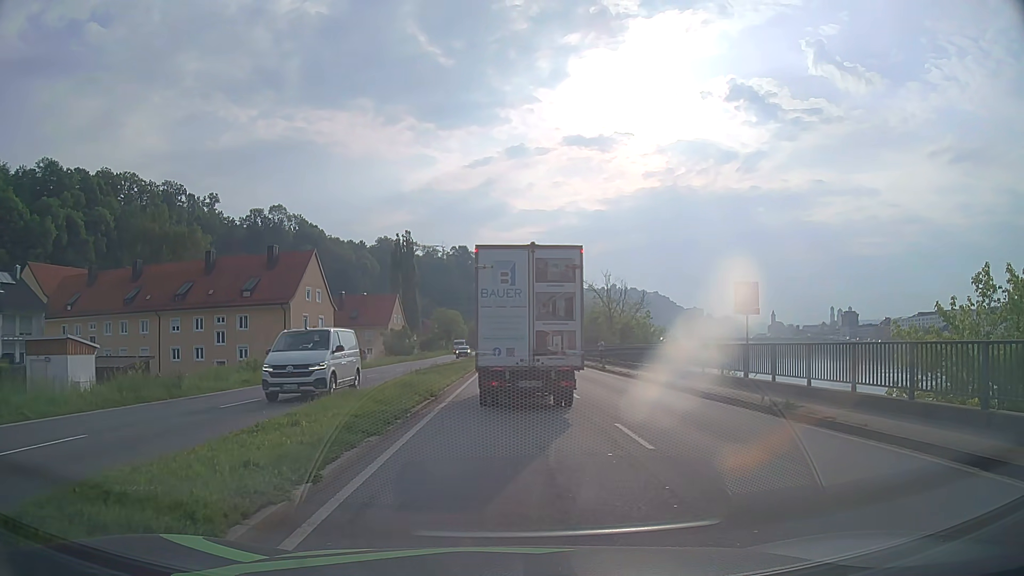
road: primary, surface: asphalt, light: Day
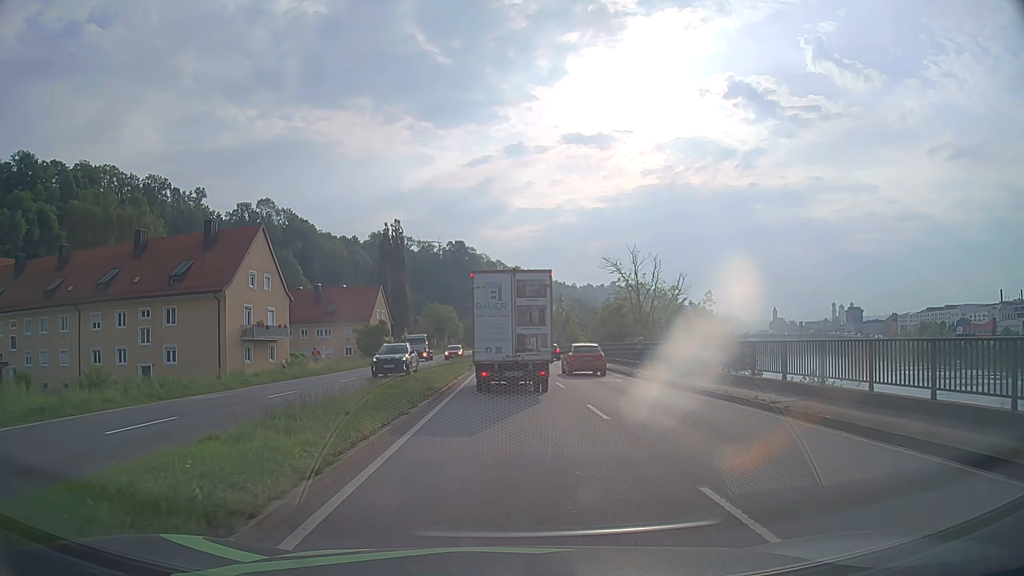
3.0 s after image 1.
(+0.1, +14.6) m; 0°
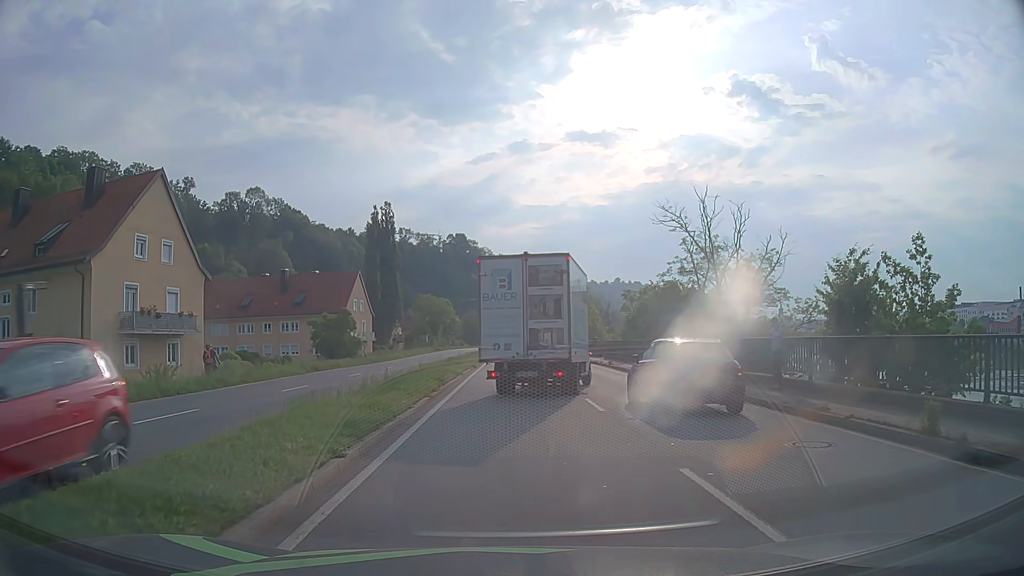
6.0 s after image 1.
(+0.1, +17.2) m; 0°
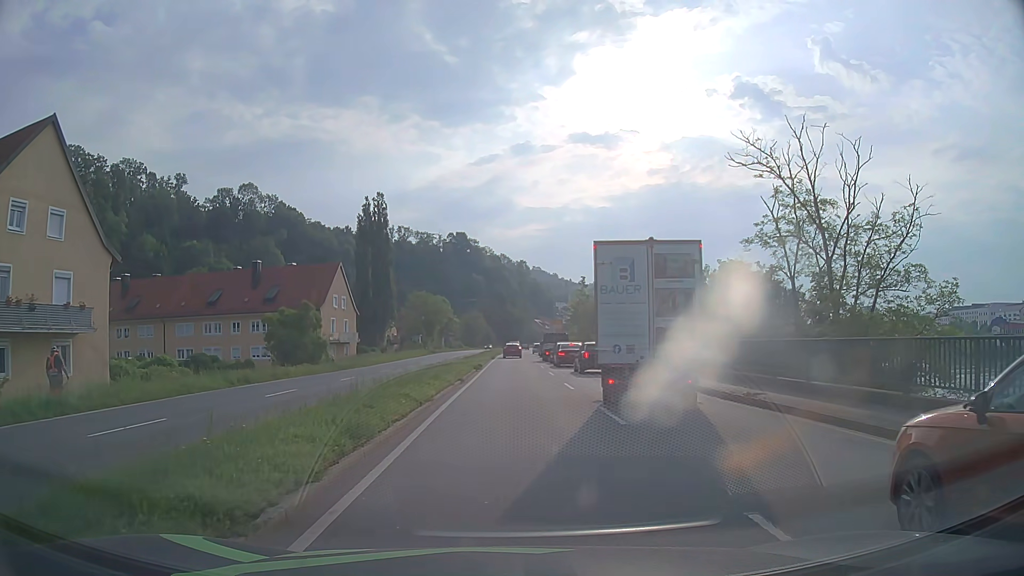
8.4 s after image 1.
(0.0, +10.8) m; 0°
(0, +10) (0, +20) (0, +30) (0, +40) (0, +50) (+1, +60) (+1, +70) (+1, +80) (+1, +90) (+1, +100) m
